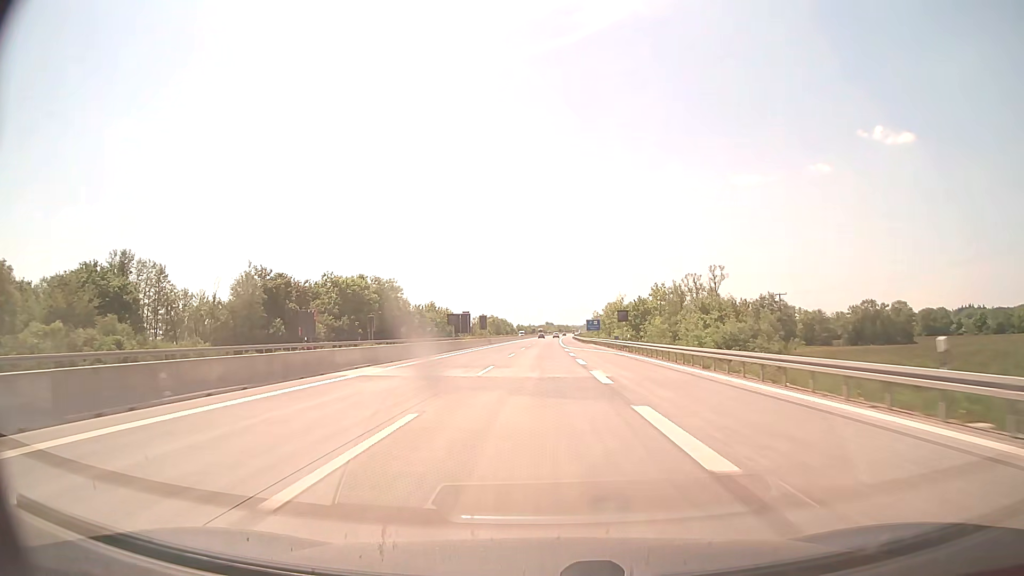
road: motorway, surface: concrete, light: Day
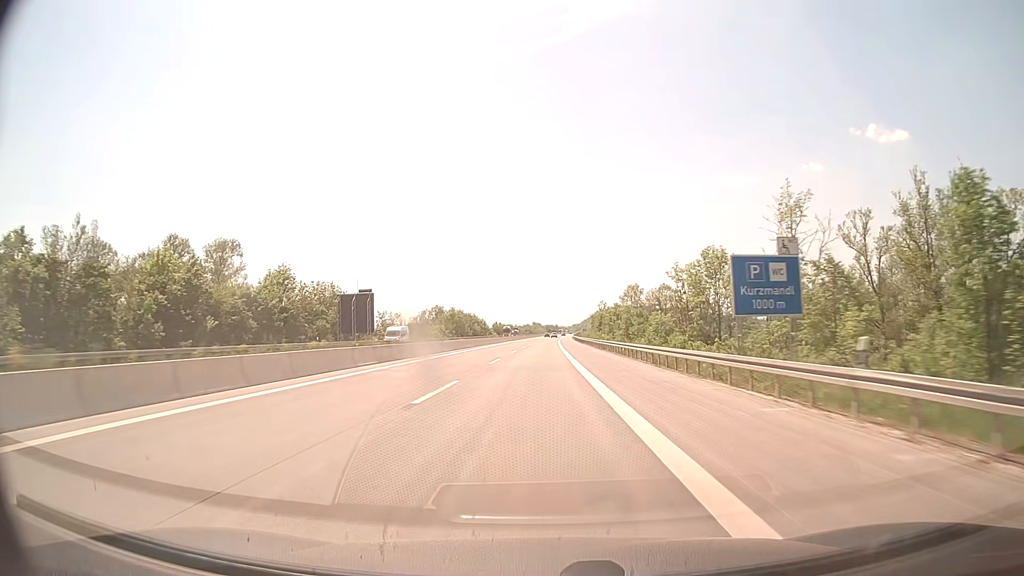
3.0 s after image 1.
(+1.2, +99.1) m; +1°
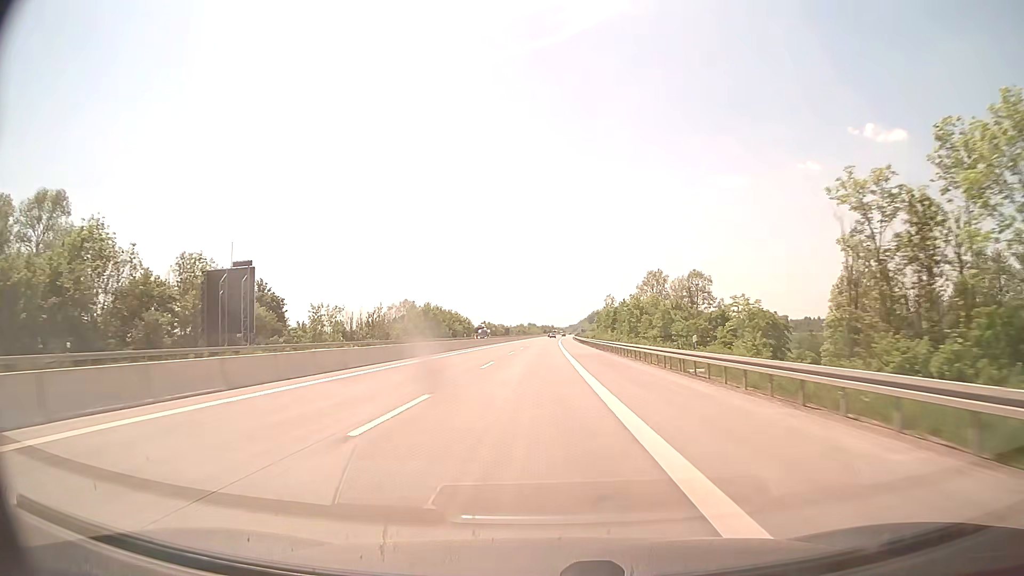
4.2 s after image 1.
(+0.1, +39.6) m; 0°
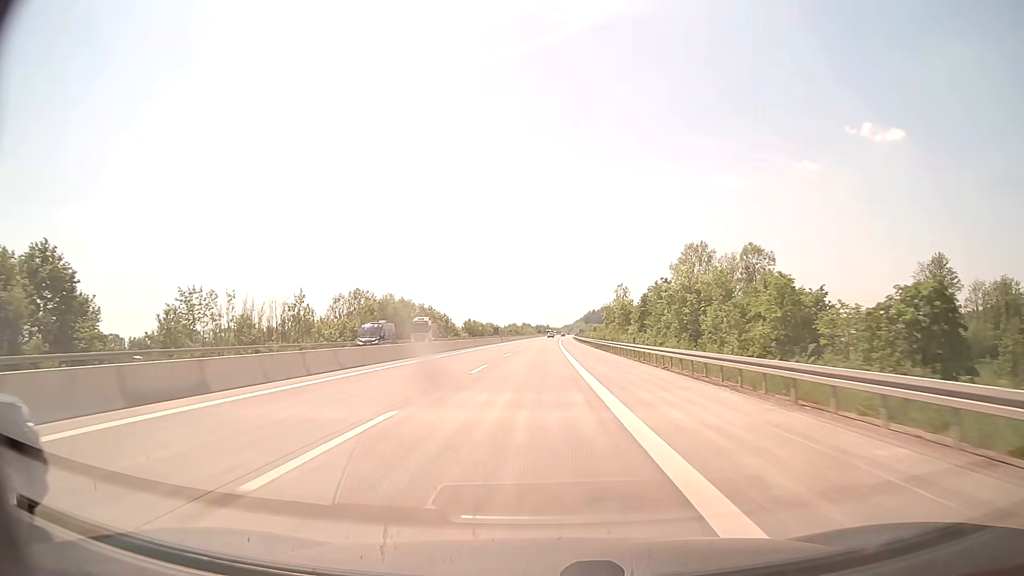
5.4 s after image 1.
(+0.1, +39.6) m; 0°
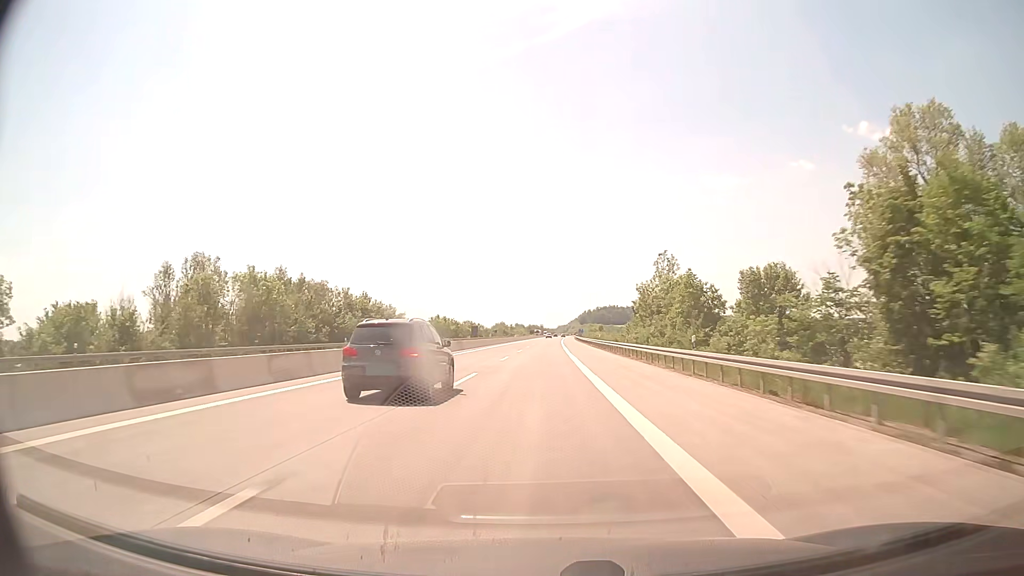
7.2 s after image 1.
(+0.2, +59.4) m; +1°
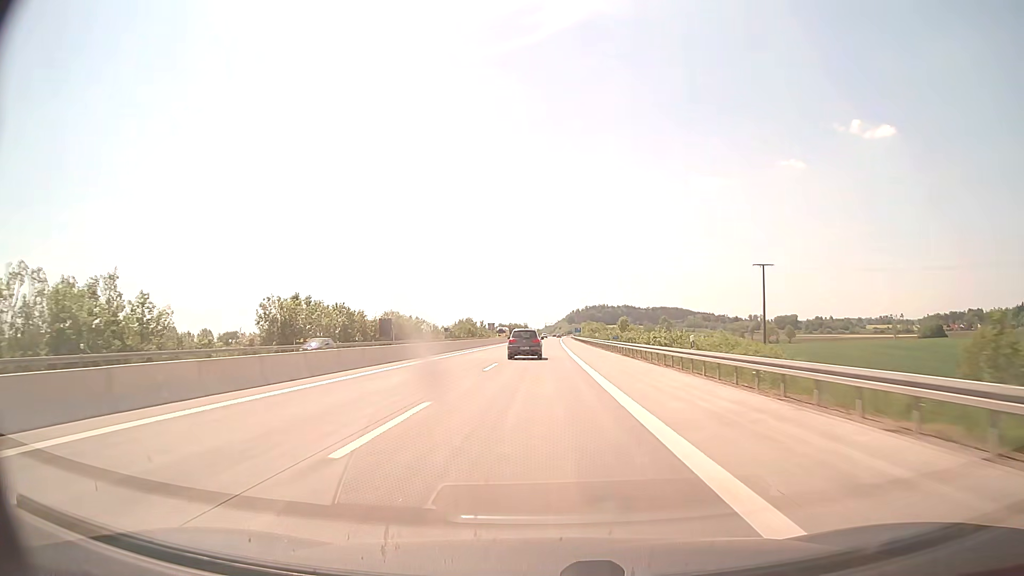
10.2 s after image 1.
(+1.0, +99.0) m; +1°
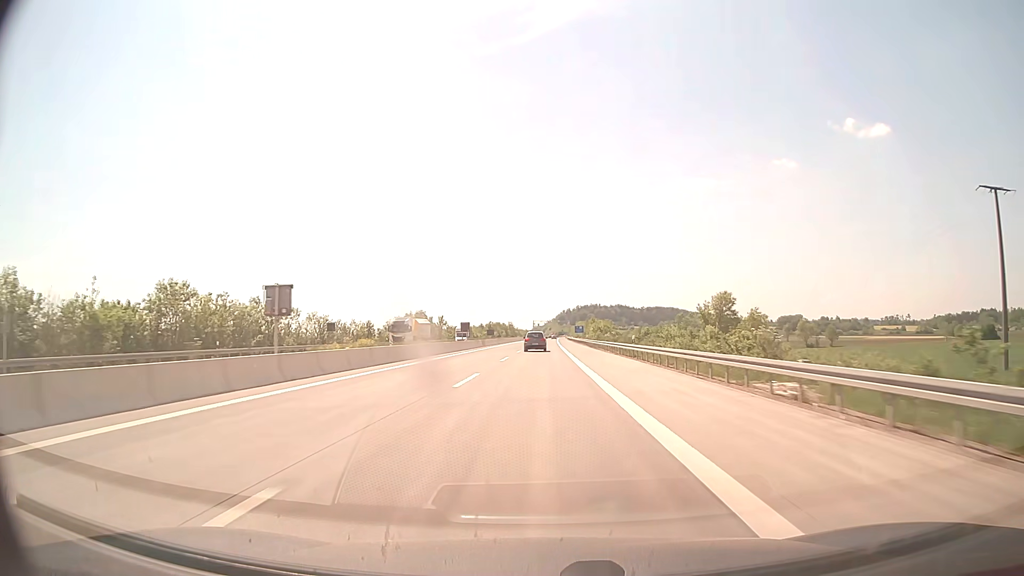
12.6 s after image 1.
(+0.6, +79.2) m; +1°
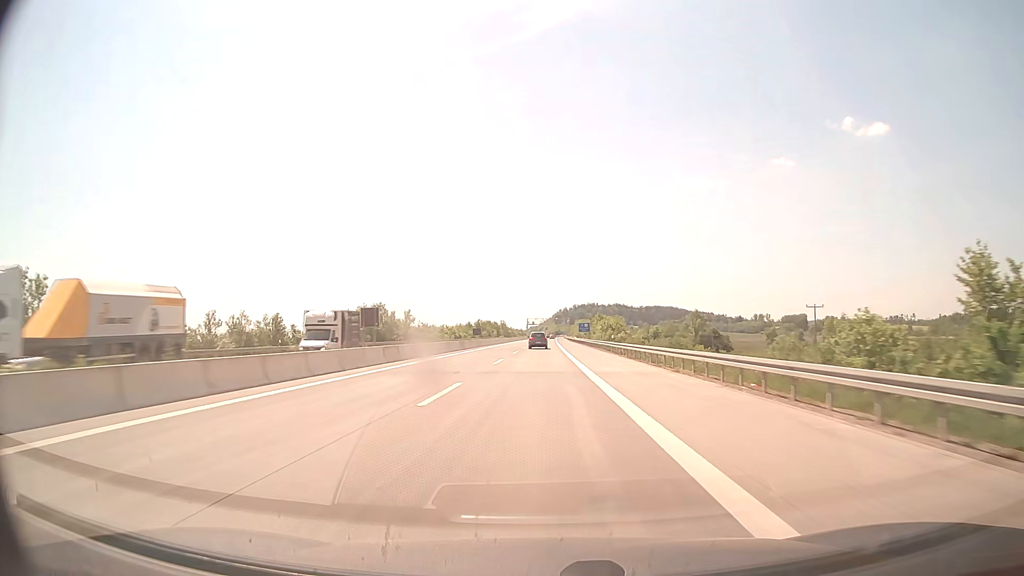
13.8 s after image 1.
(+0.1, +39.6) m; 0°
(0, +10) (0, +20) (0, +30) (0, +40) (0, +50) (0, +60) (0, +70) (0, +80) (0, +90) (0, +100) m
